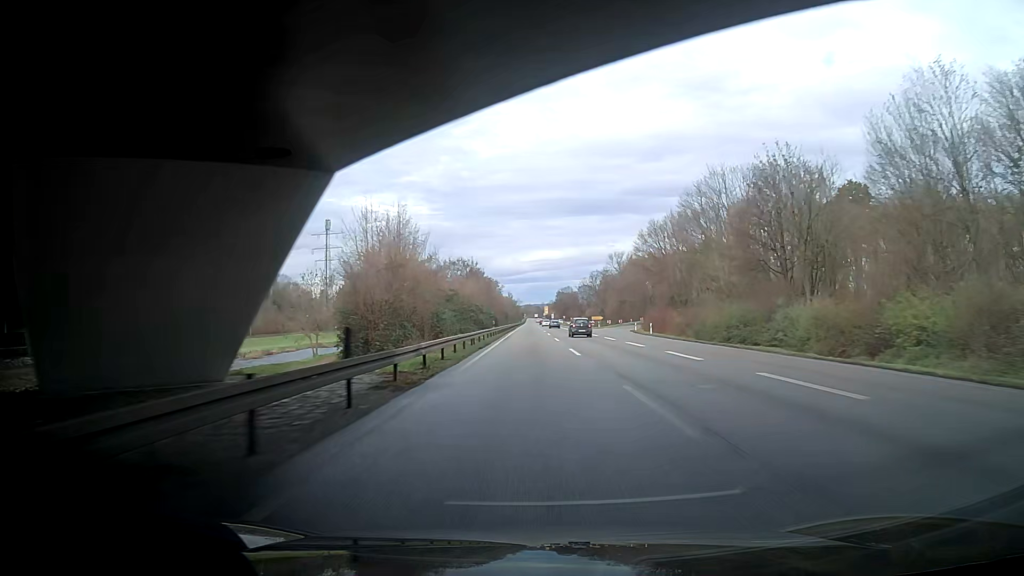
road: trunk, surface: asphalt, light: Day
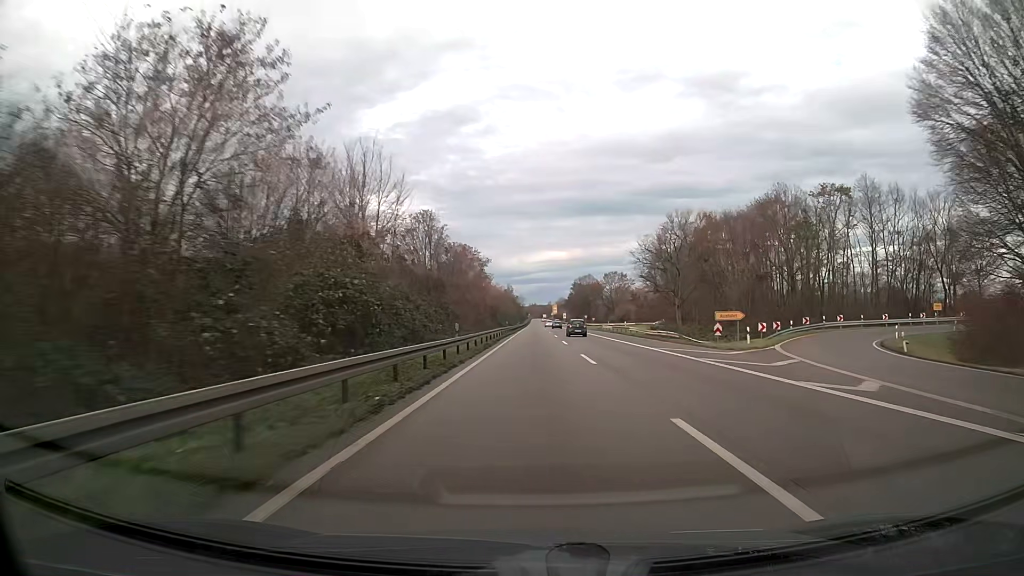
(-0.5, +78.1) m; -1°
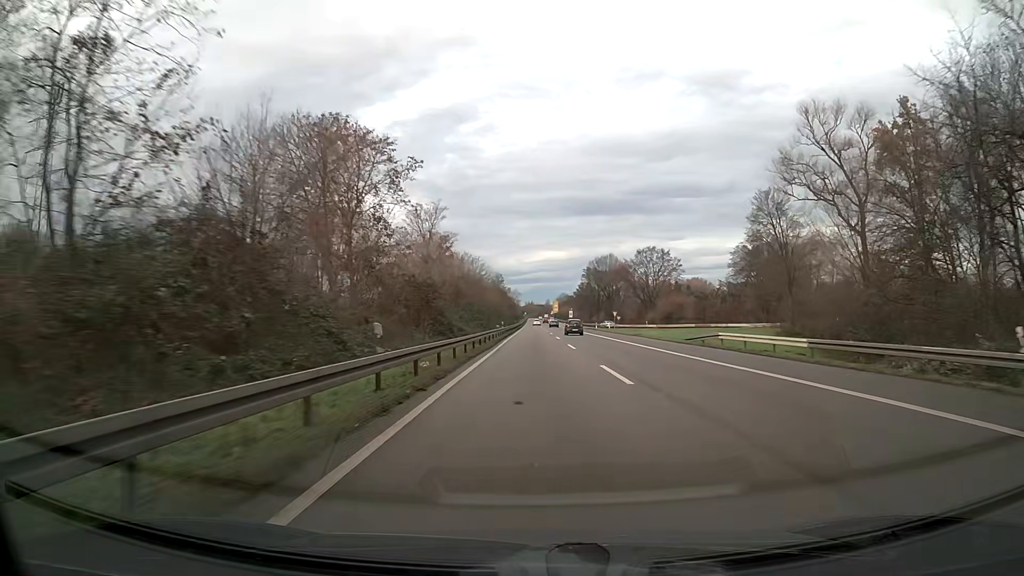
(+0.1, +62.6) m; 0°
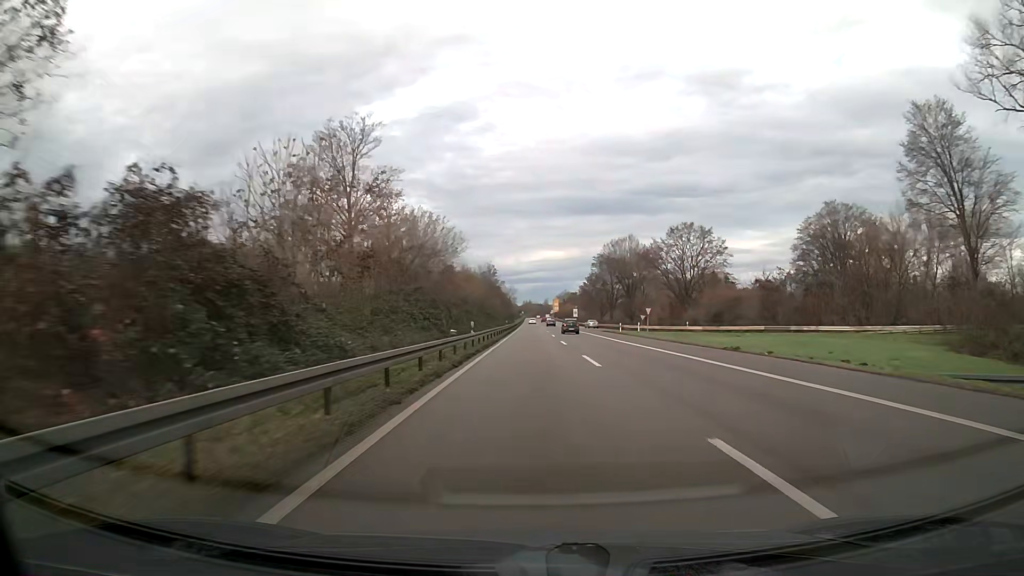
(+0.1, +31.3) m; 0°
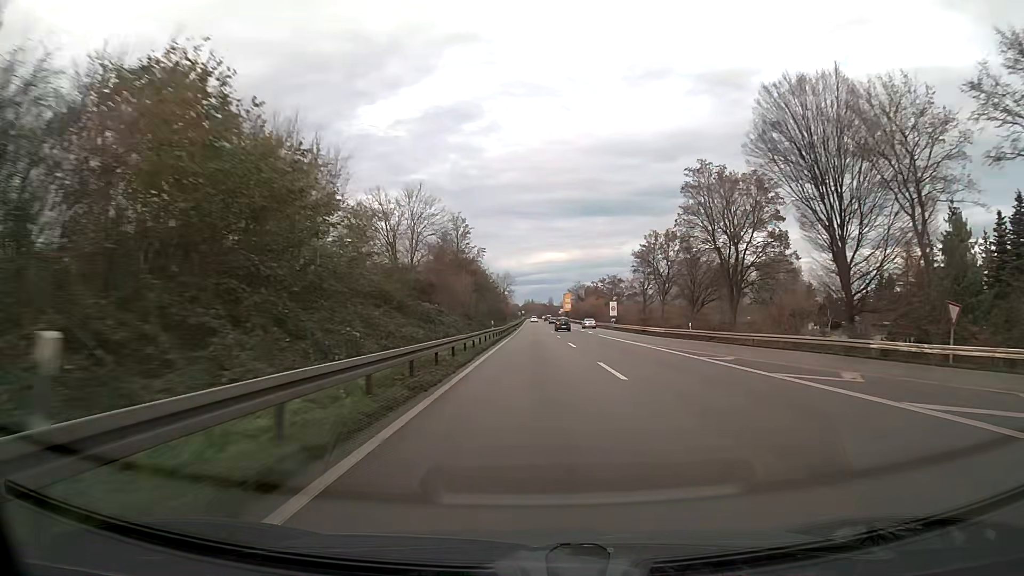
(-0.2, +78.2) m; 0°
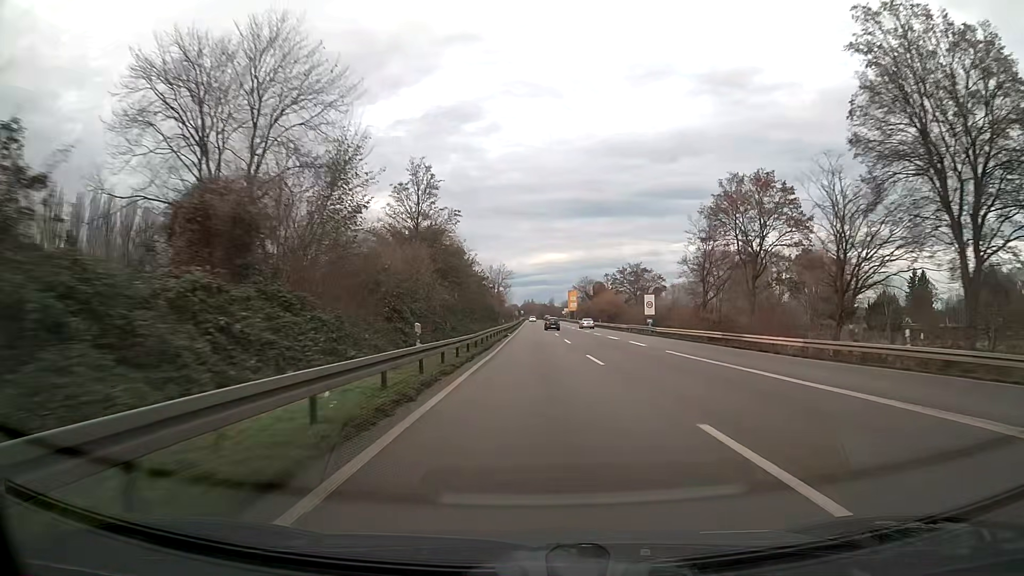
(0.0, +31.3) m; 0°
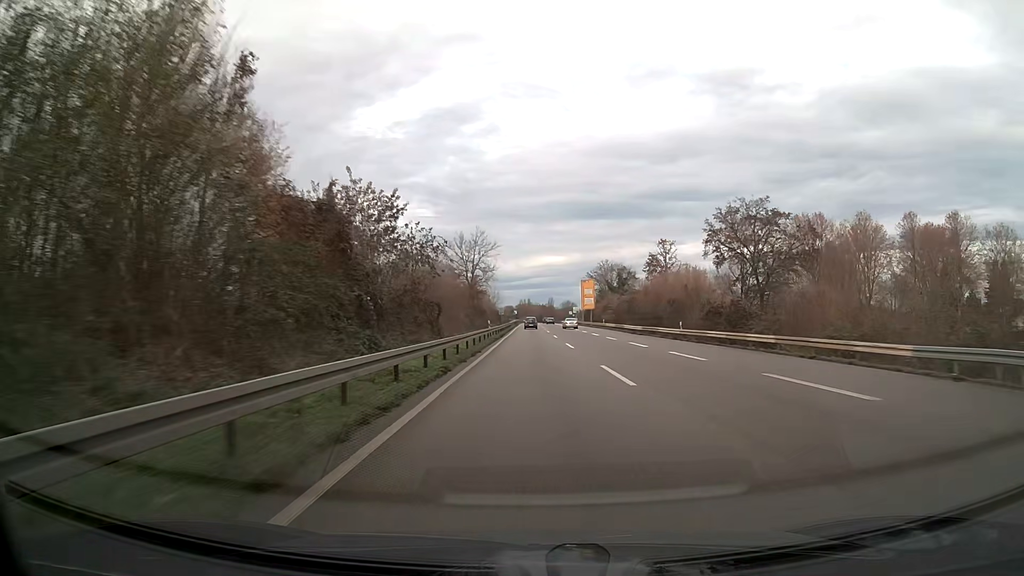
(+0.2, +62.5) m; 0°
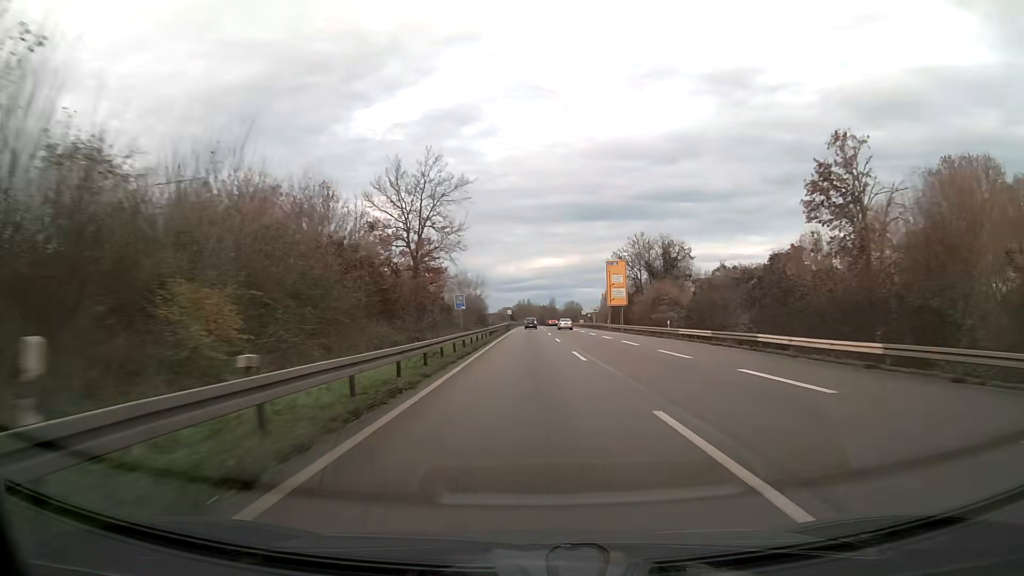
(0.0, +46.9) m; 0°
(0, +10) (0, +20) (0, +30) (0, +40) (0, +50) (0, +60) (0, +70) (0, +80) (0, +90) (0, +100) m
